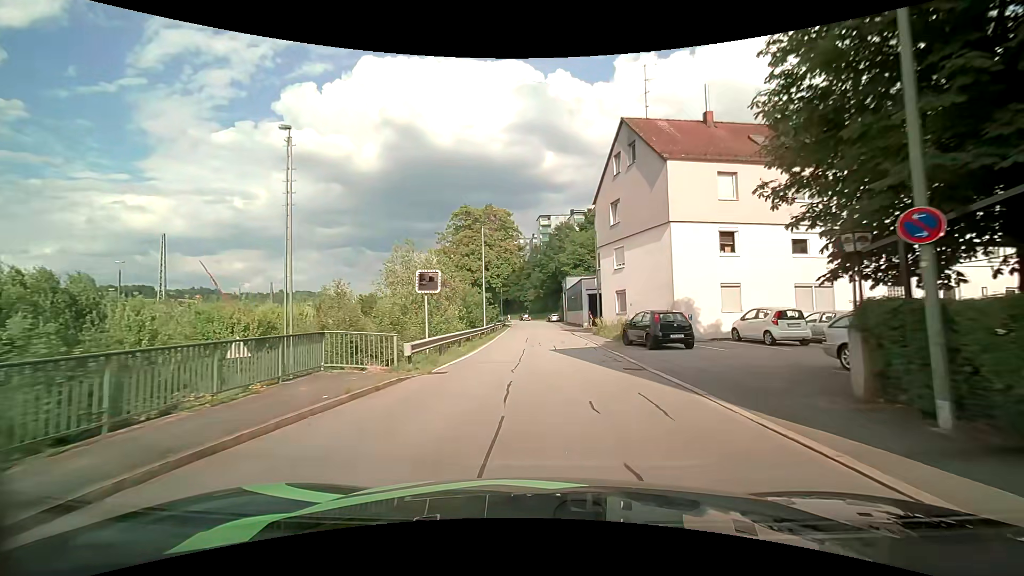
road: residential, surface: asphalt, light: Day
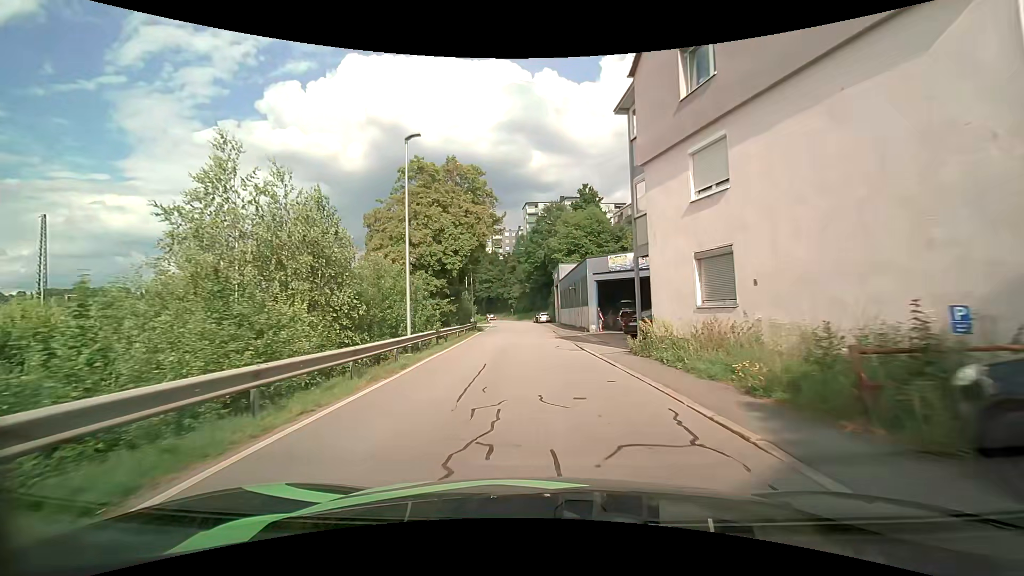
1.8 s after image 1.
(+0.4, +18.2) m; +2°
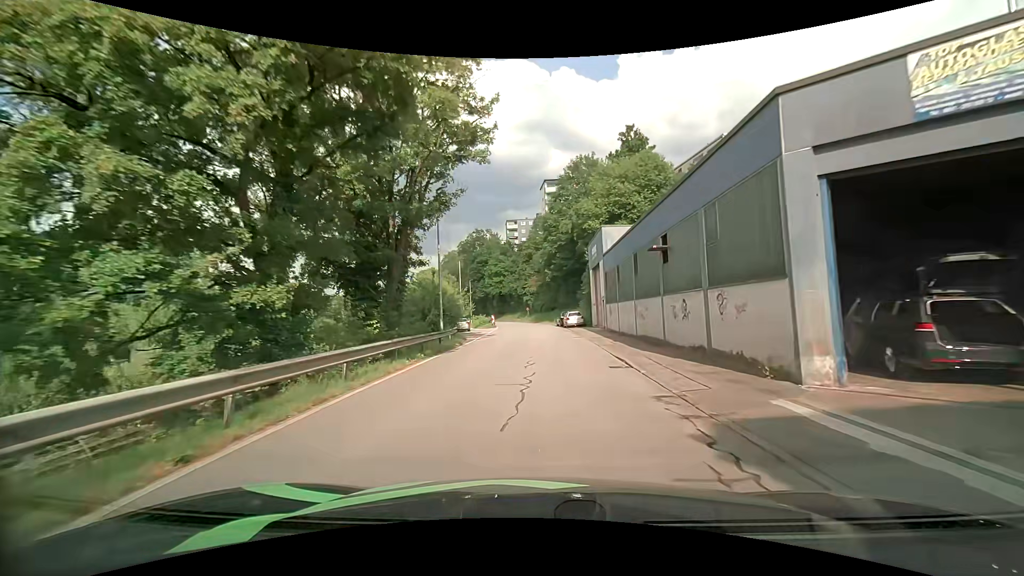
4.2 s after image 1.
(-0.8, +24.4) m; -3°
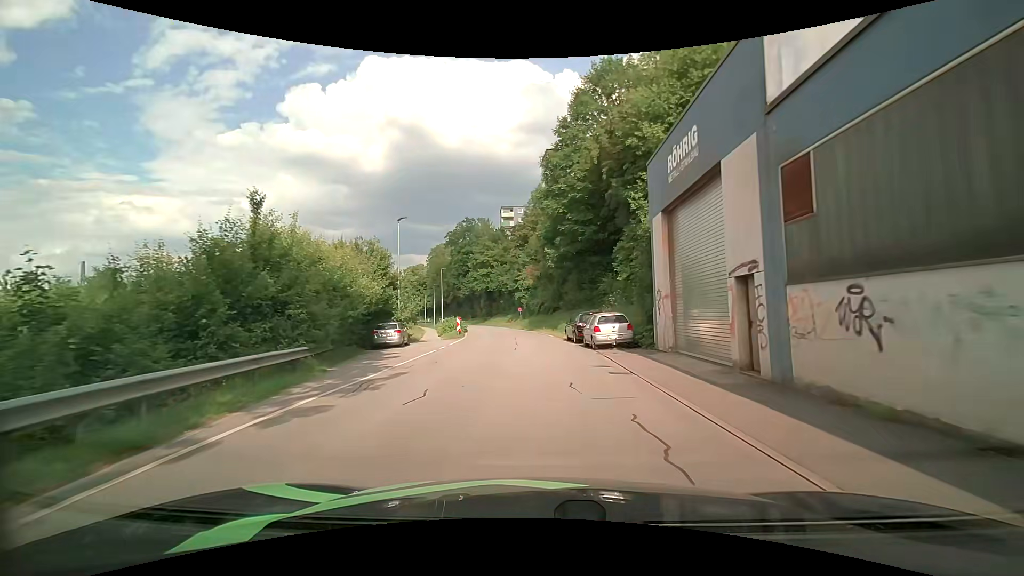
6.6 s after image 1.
(+0.4, +24.1) m; +1°
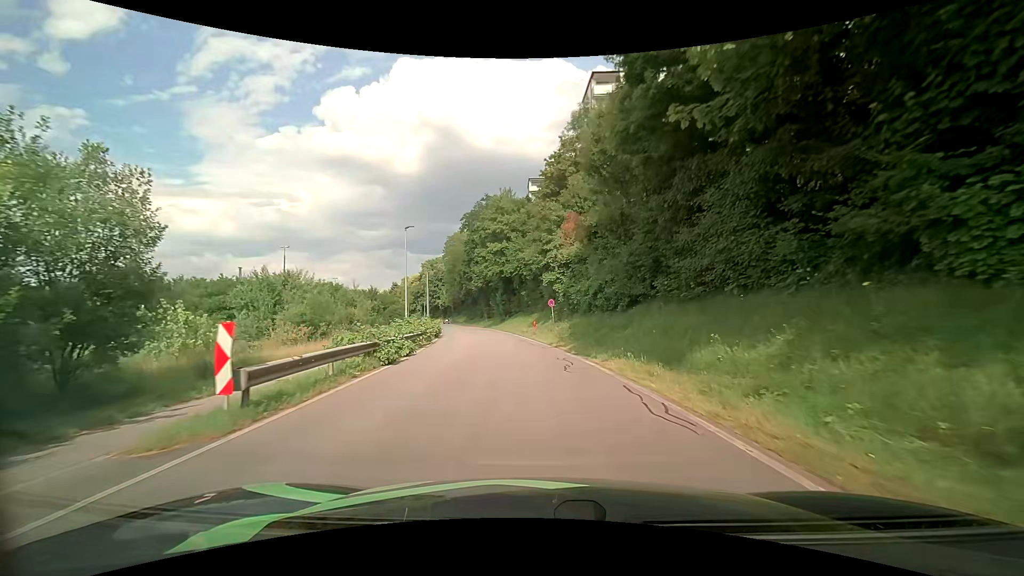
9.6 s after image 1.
(-1.3, +30.1) m; -5°
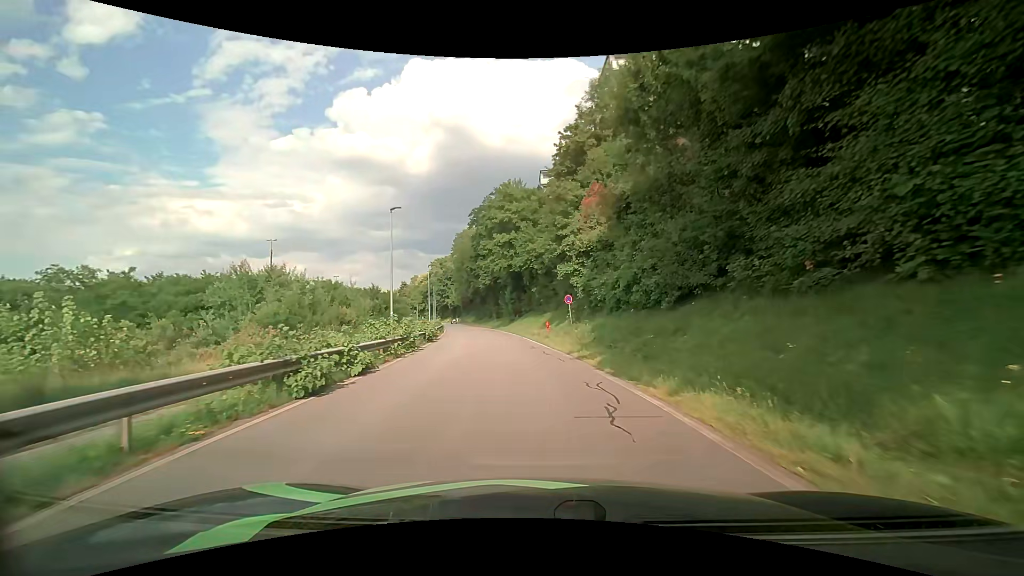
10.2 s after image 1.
(-0.1, +6.2) m; -1°
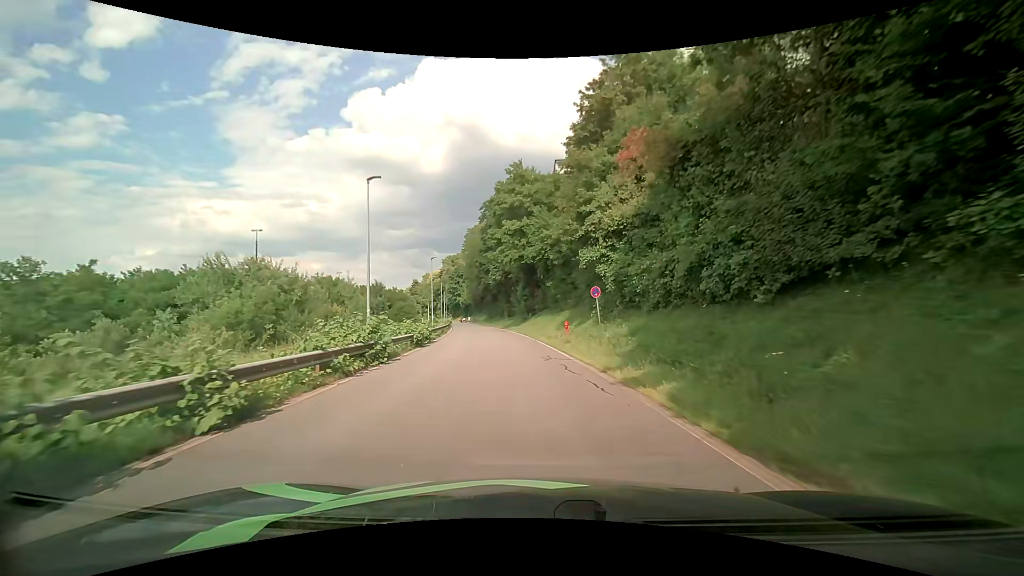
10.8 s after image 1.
(-0.1, +6.3) m; -2°
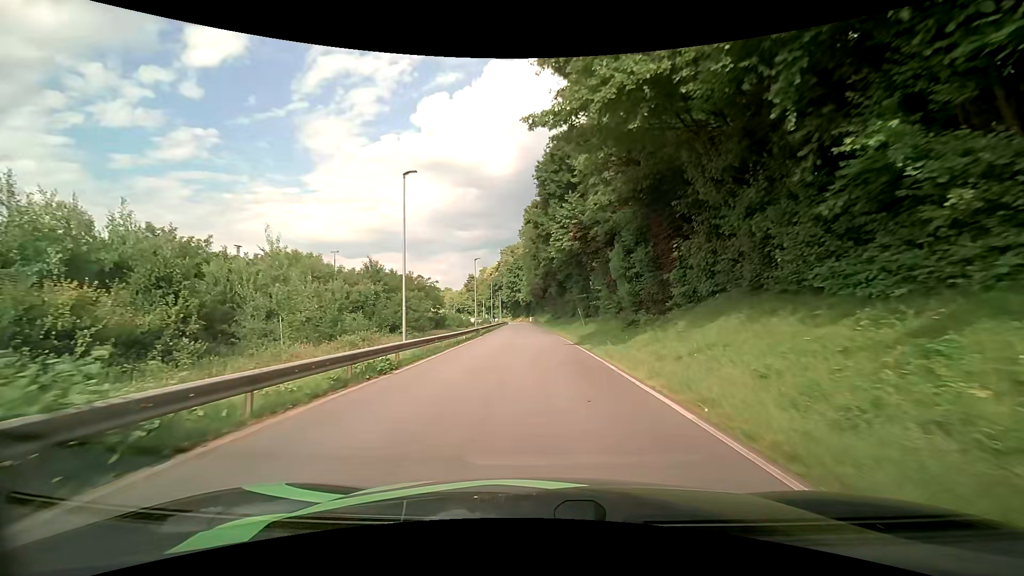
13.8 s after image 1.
(-2.2, +32.7) m; -7°
(0, +10) (0, +20) (-1, +30) (-1, +40) (-1, +50) (-2, +60) (-2, +70) (-2, +80) (-3, +90) (-3, +100) m
